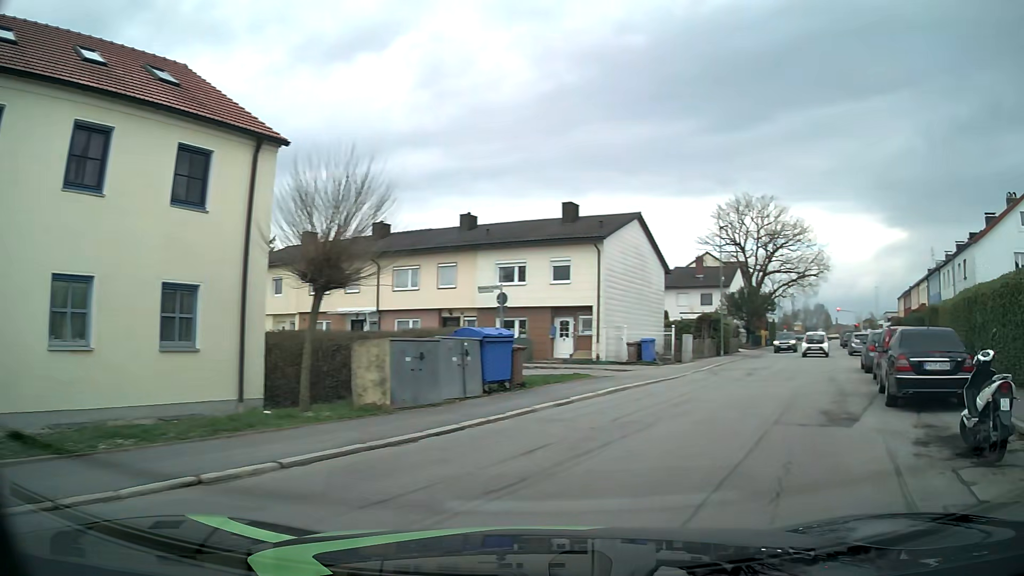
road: residential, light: Day
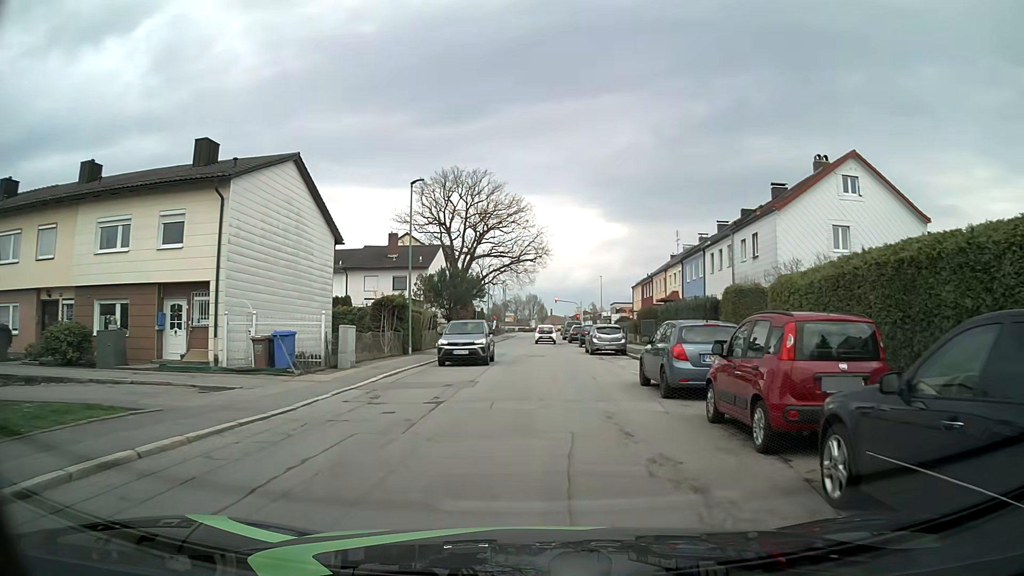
(+3.2, +10.7) m; +26°
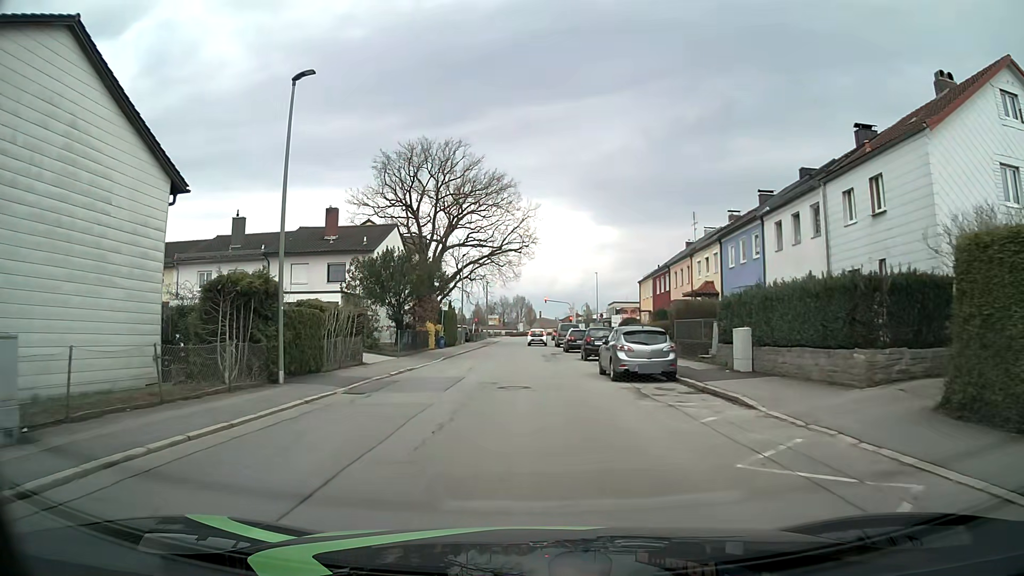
(+0.3, +14.5) m; +1°
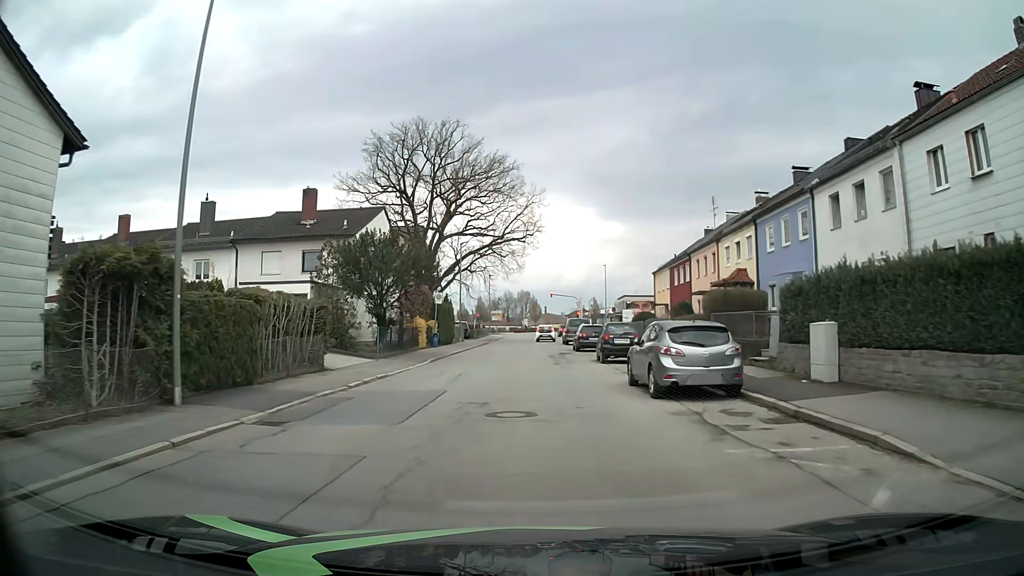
(0.0, +5.4) m; -1°
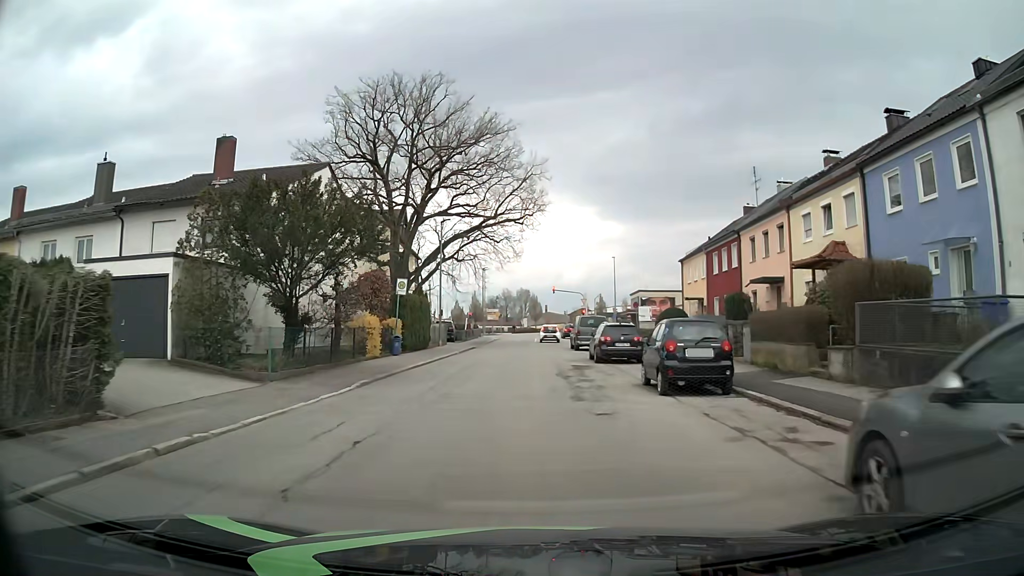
(0.0, +11.4) m; 0°
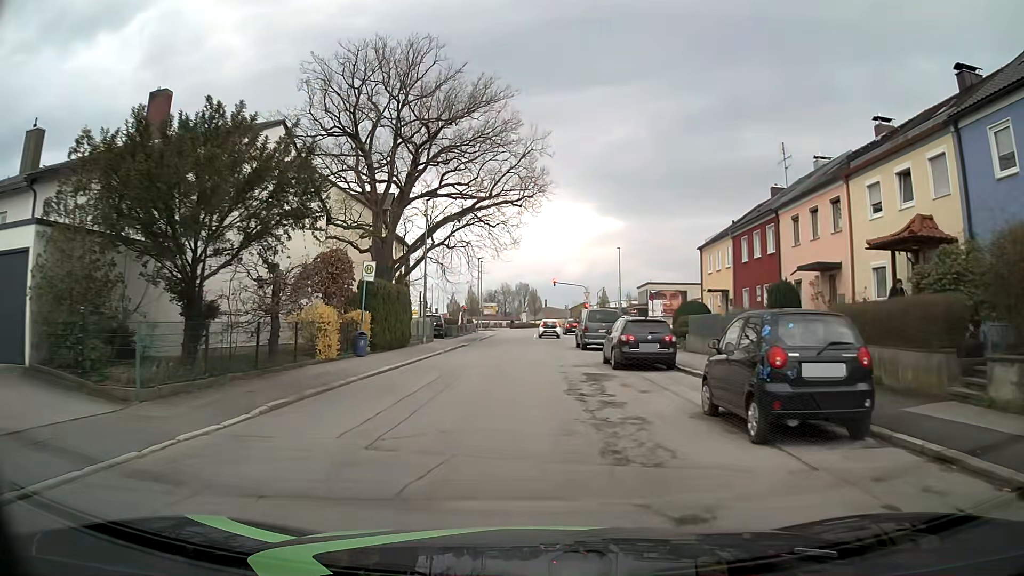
(0.0, +5.8) m; 0°
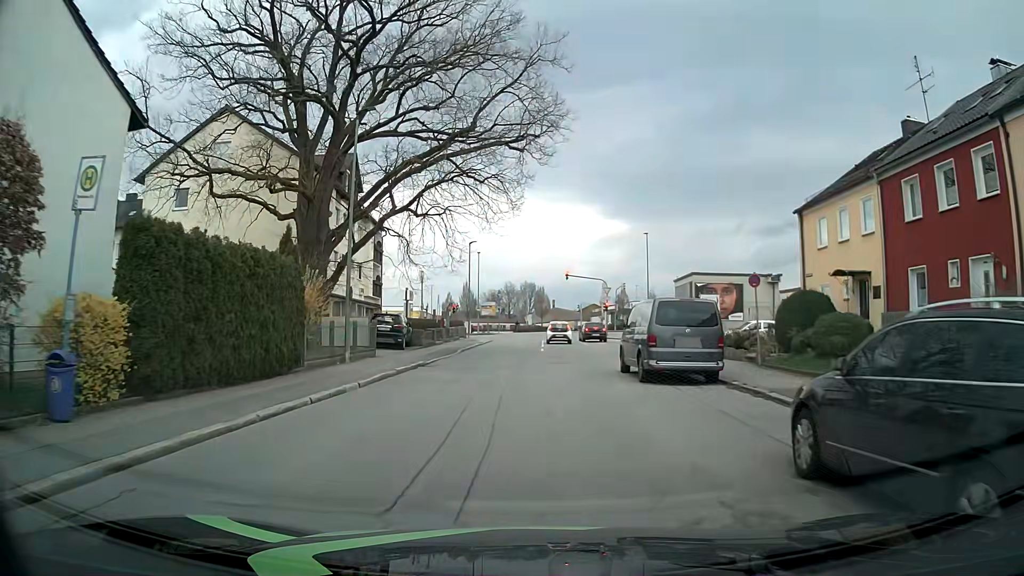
(0.0, +16.0) m; -1°
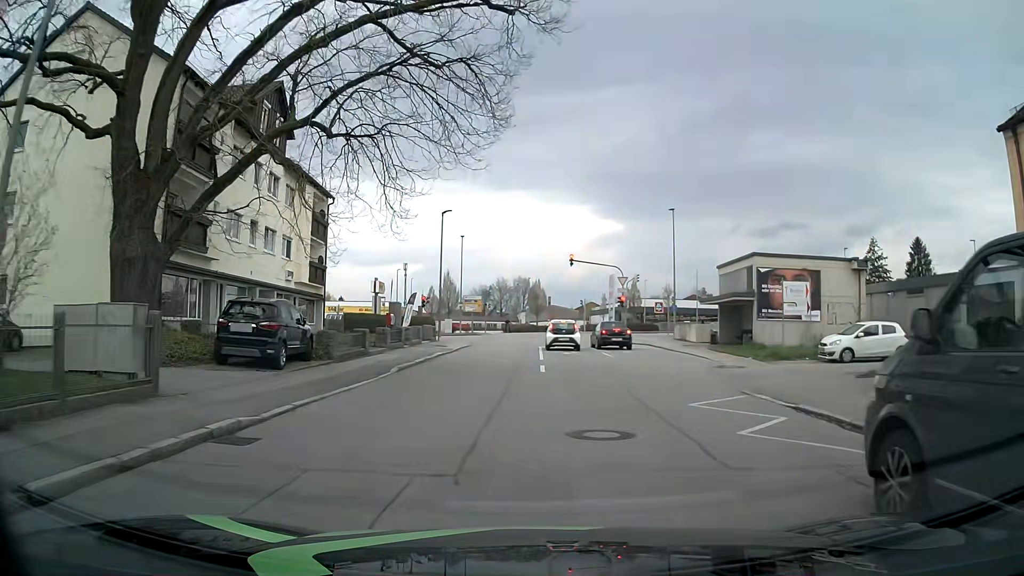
(+0.1, +14.5) m; +1°
(+1, +10) (+4, +20) (+5, +29) (+4, +39) (+3, +49) (+7, +58) (+16, +61) (+26, +62) (+36, +63) (+46, +64) m
